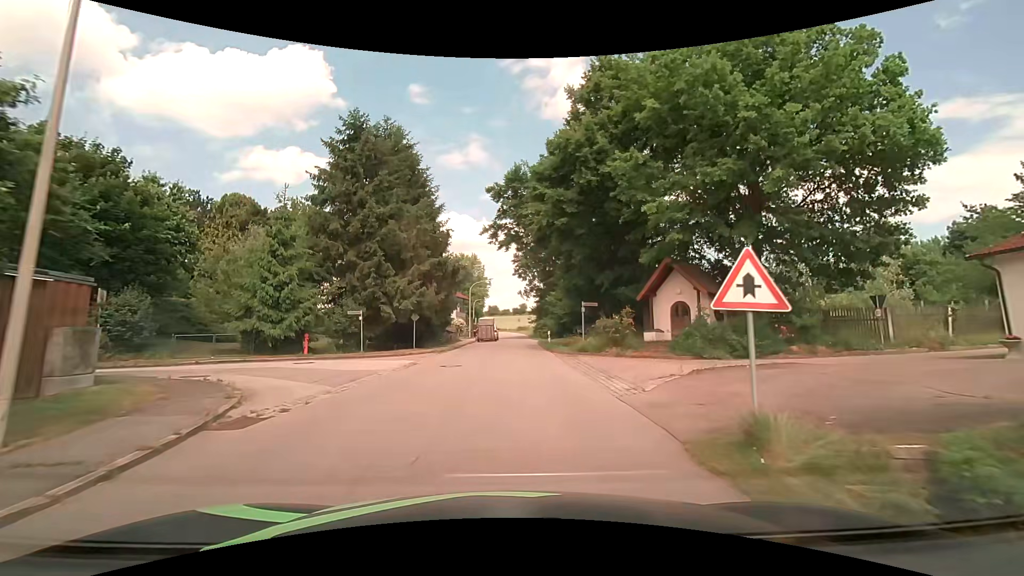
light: Day
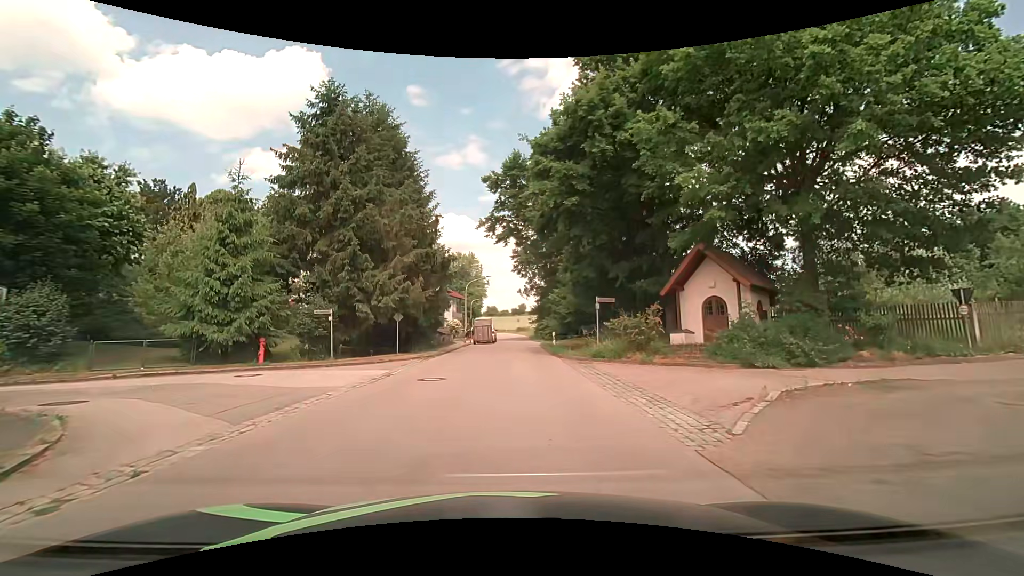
(0.0, +4.1) m; 0°
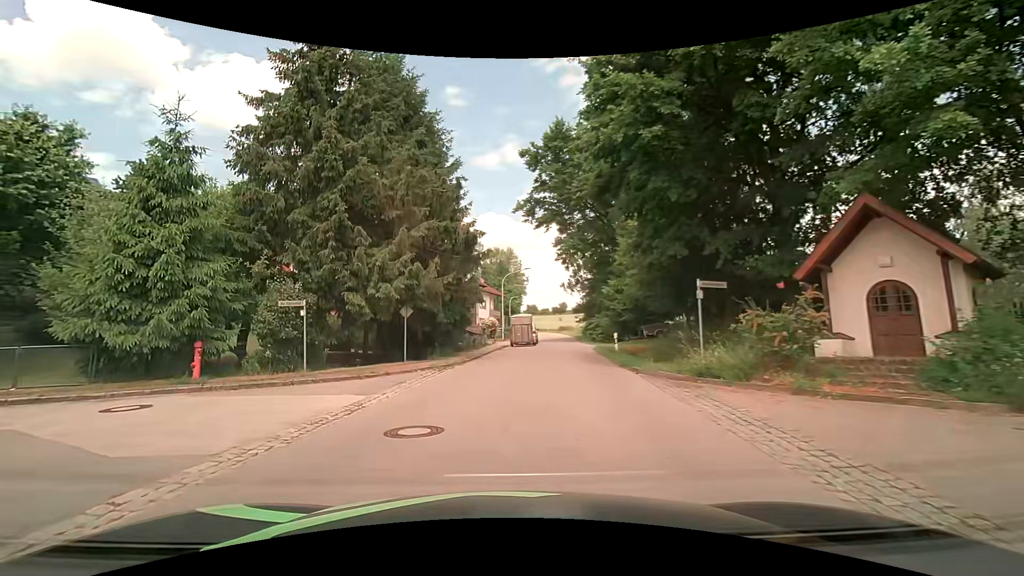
(-0.2, +6.8) m; -5°
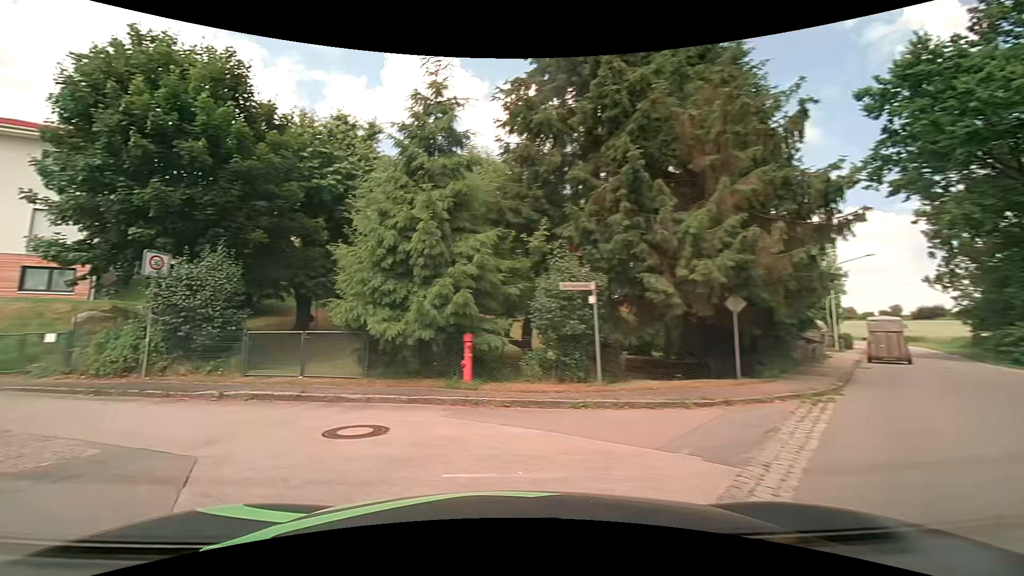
(-1.3, +5.5) m; -32°
